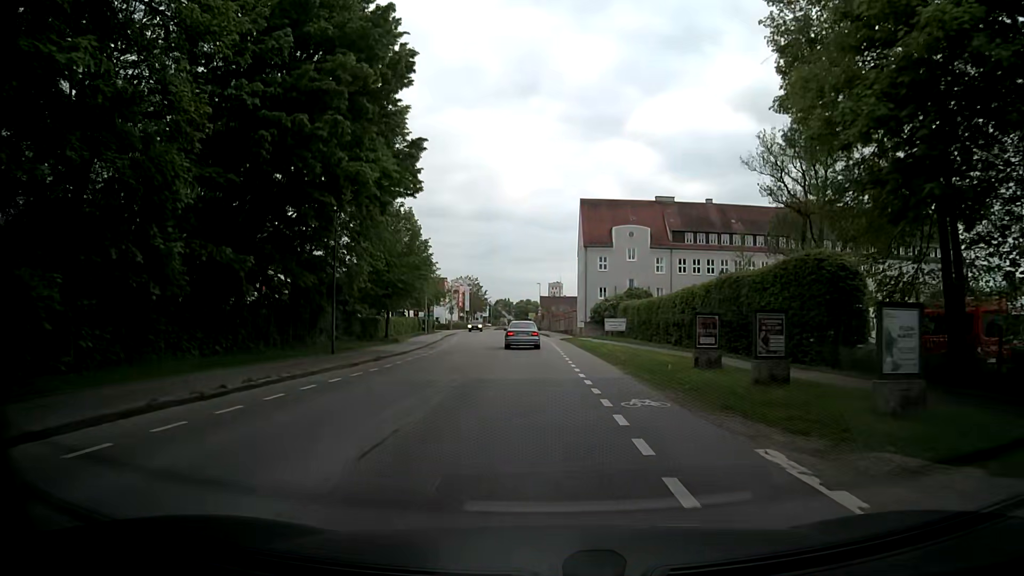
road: secondary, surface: asphalt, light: Day
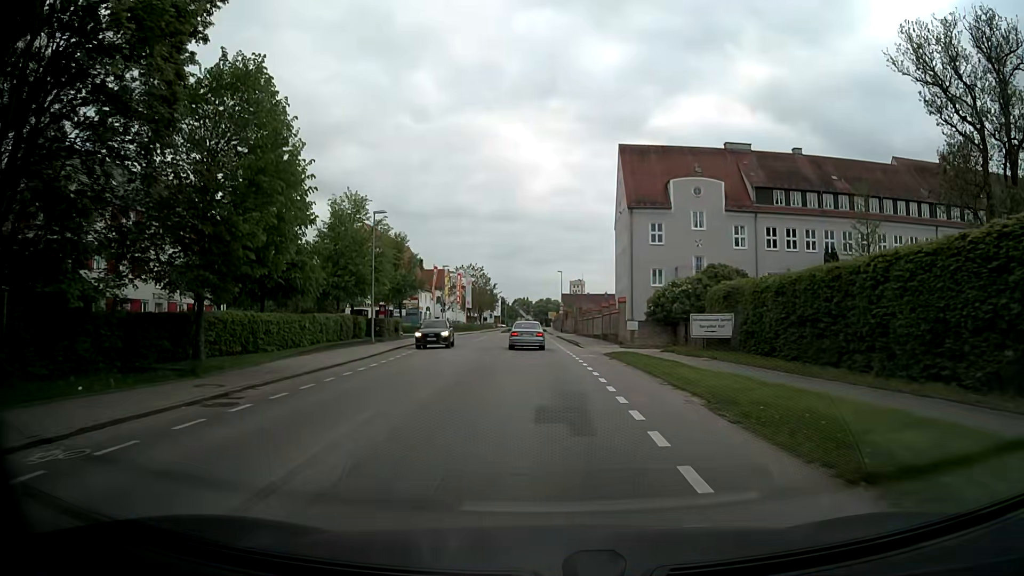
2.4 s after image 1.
(-0.5, +27.7) m; -2°
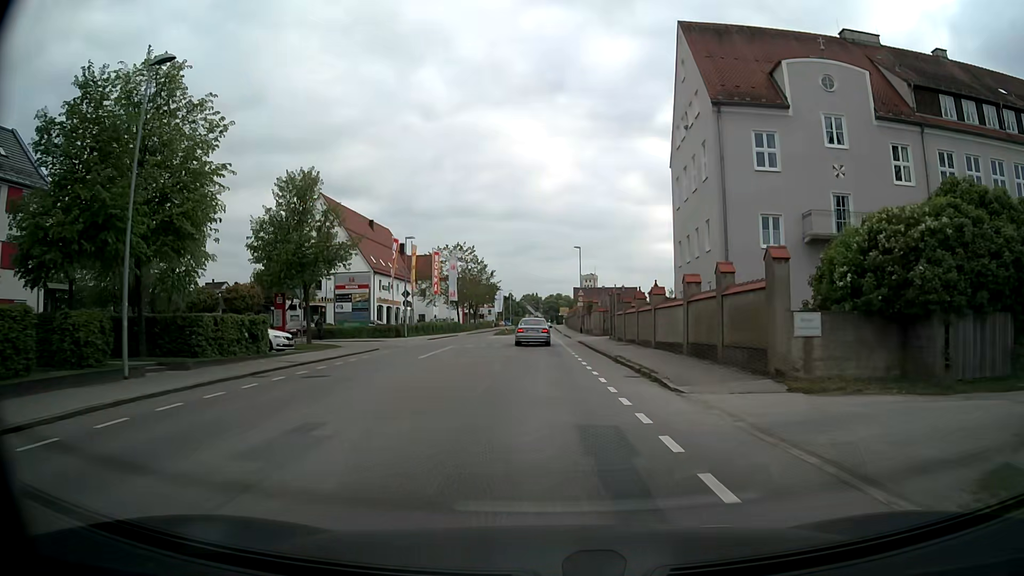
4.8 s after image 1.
(-0.1, +26.3) m; -1°
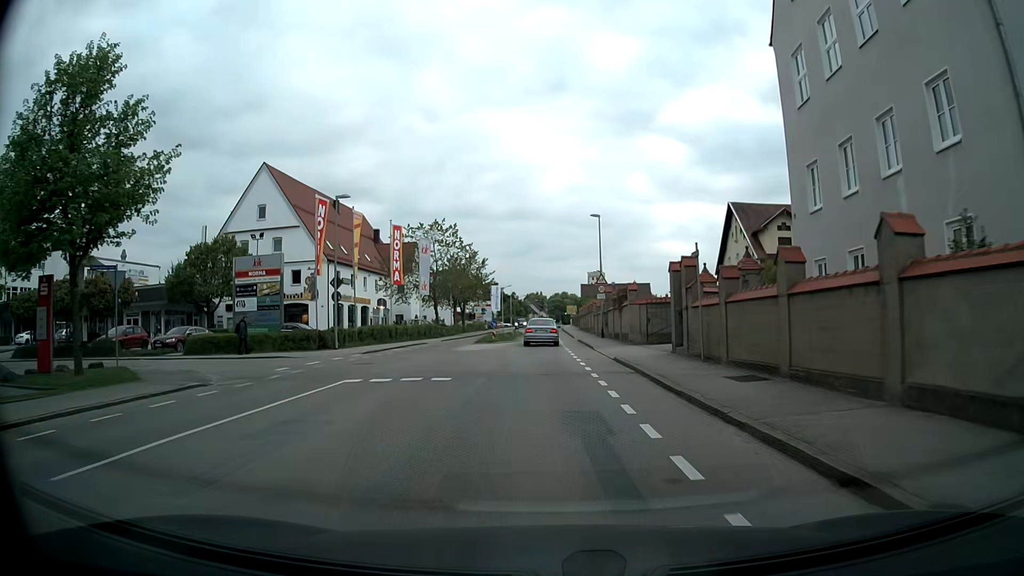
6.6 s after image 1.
(0.0, +19.3) m; 0°
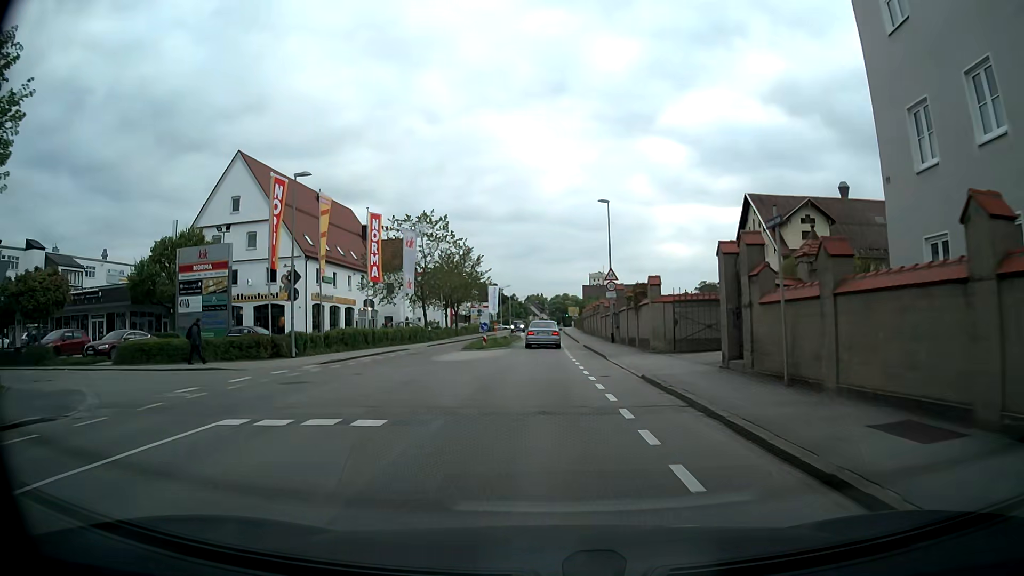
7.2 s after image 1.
(0.0, +6.3) m; 0°
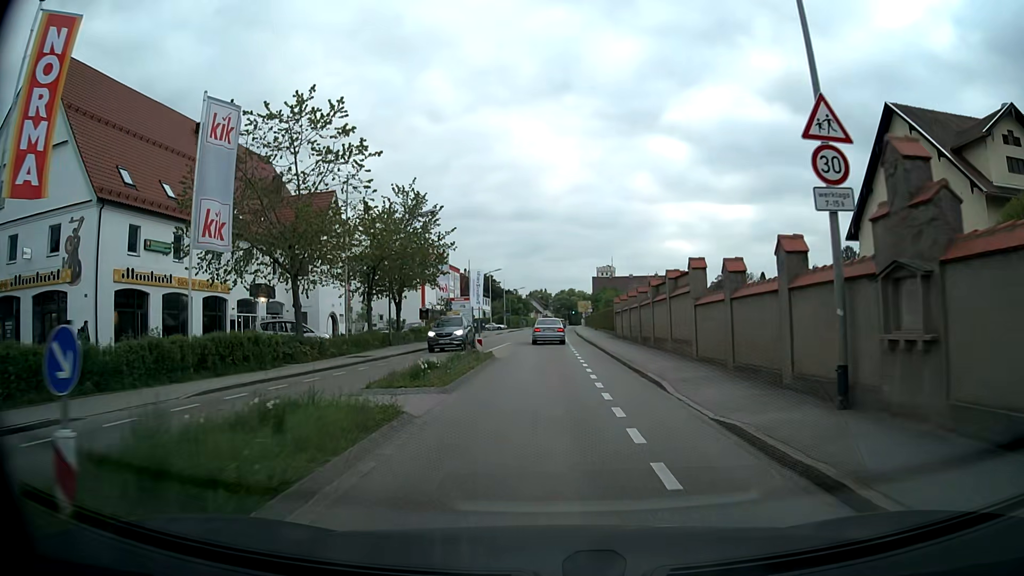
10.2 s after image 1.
(0.0, +29.9) m; 0°
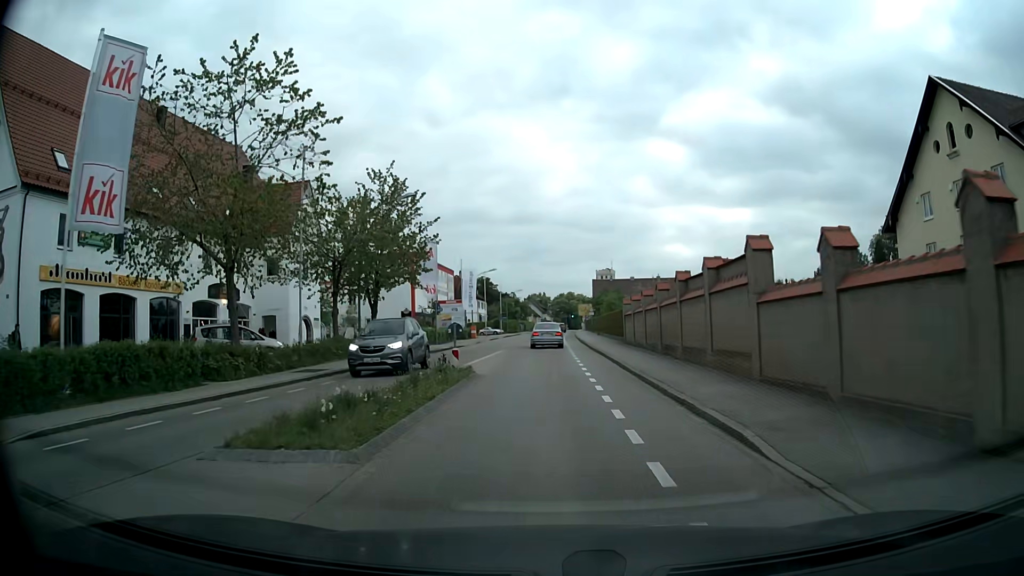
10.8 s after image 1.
(0.0, +5.8) m; 0°
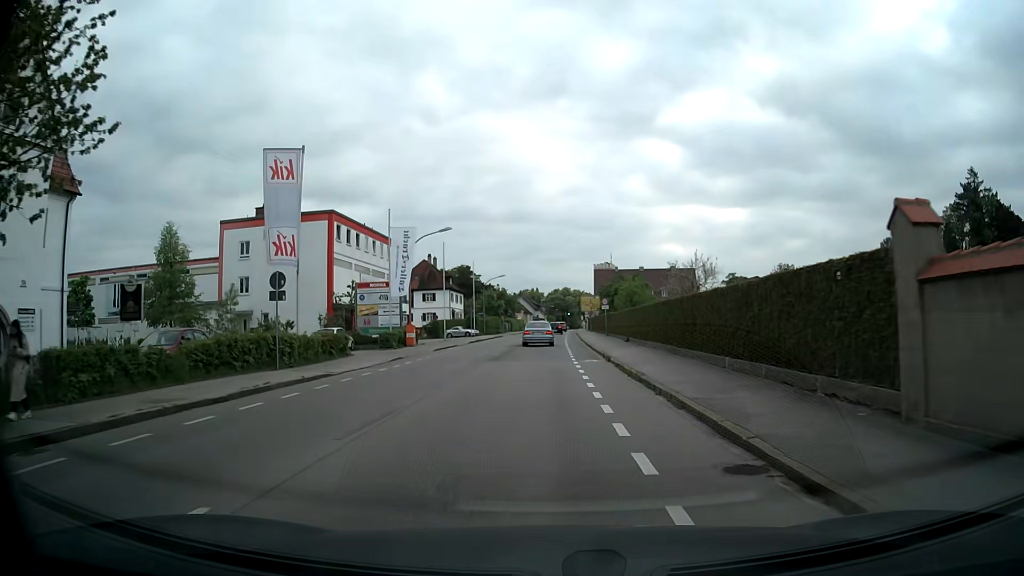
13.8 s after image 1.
(+0.1, +29.7) m; +1°
(0, +10) (0, +20) (0, +30) (0, +40) (0, +50) (0, +60) (+1, +70) (+1, +80) (+1, +90) (+2, +100) m
